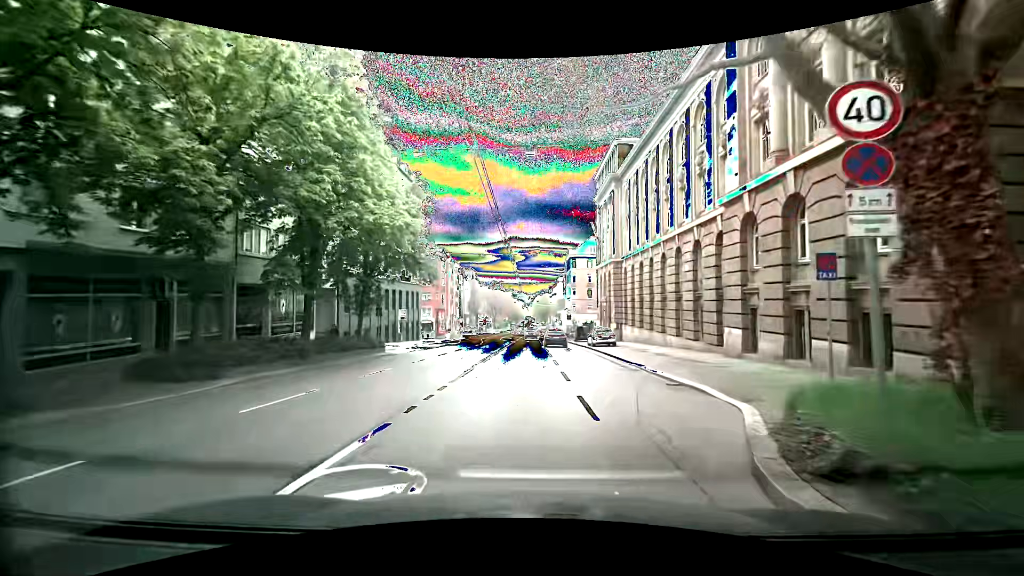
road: secondary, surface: asphalt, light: Day
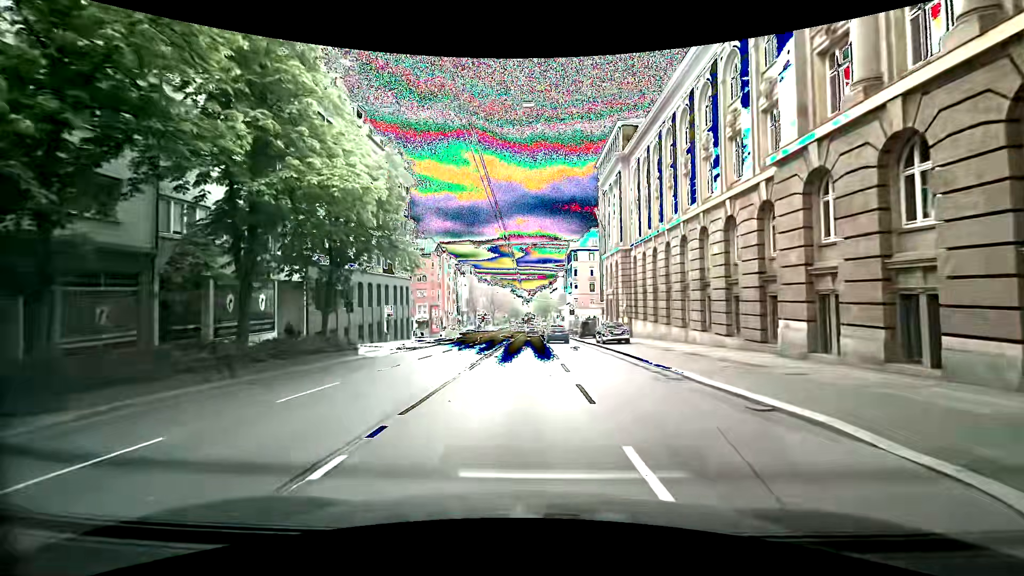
(+0.1, +5.1) m; +2°
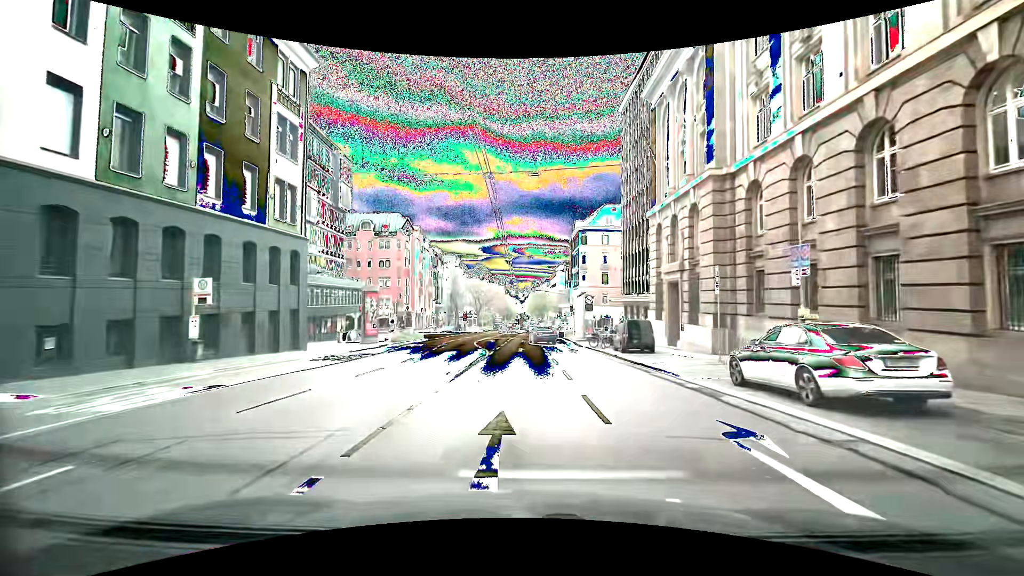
(0.0, +25.8) m; +1°
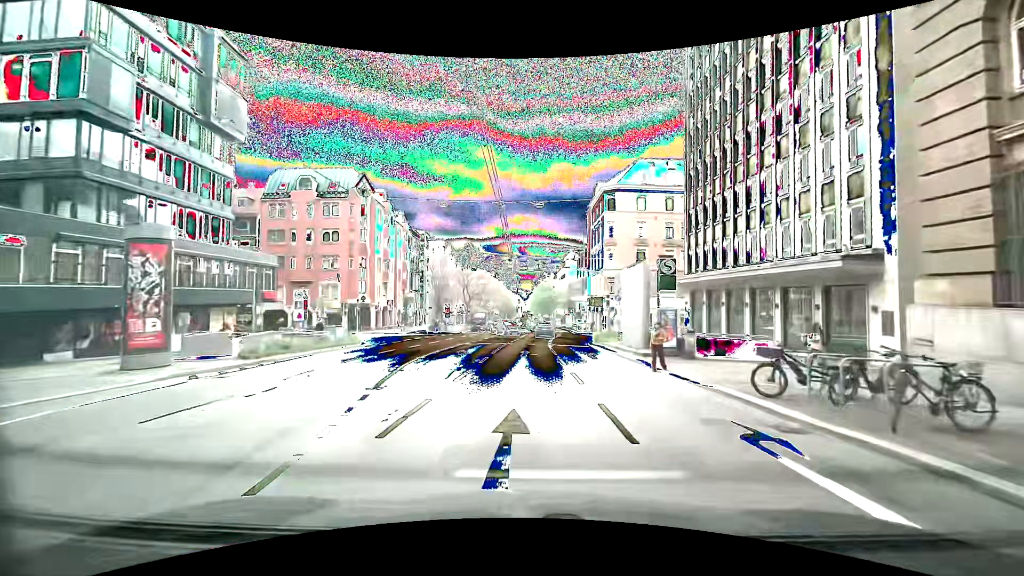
(0.0, +25.4) m; 0°
